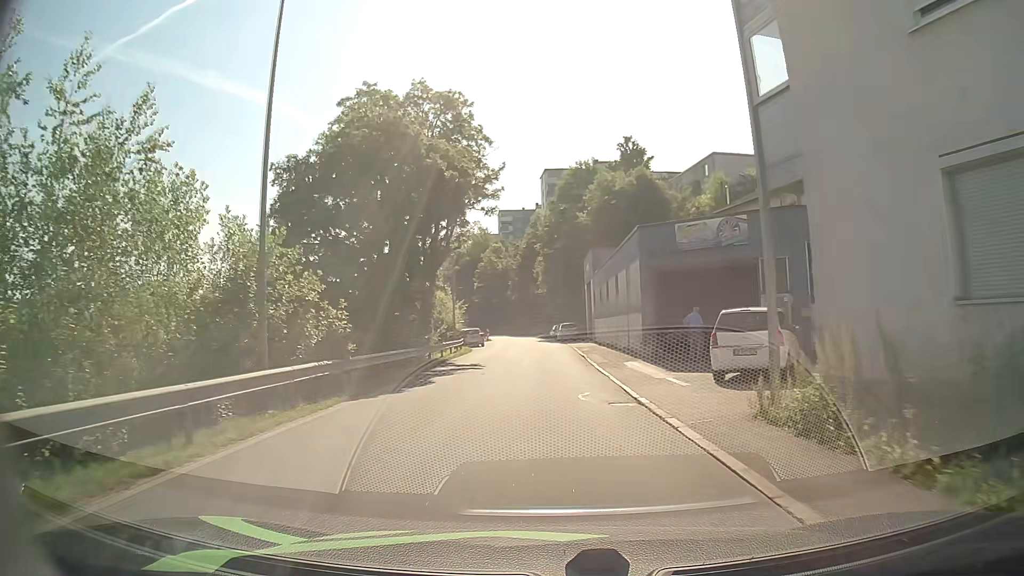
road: residential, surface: asphalt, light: Day
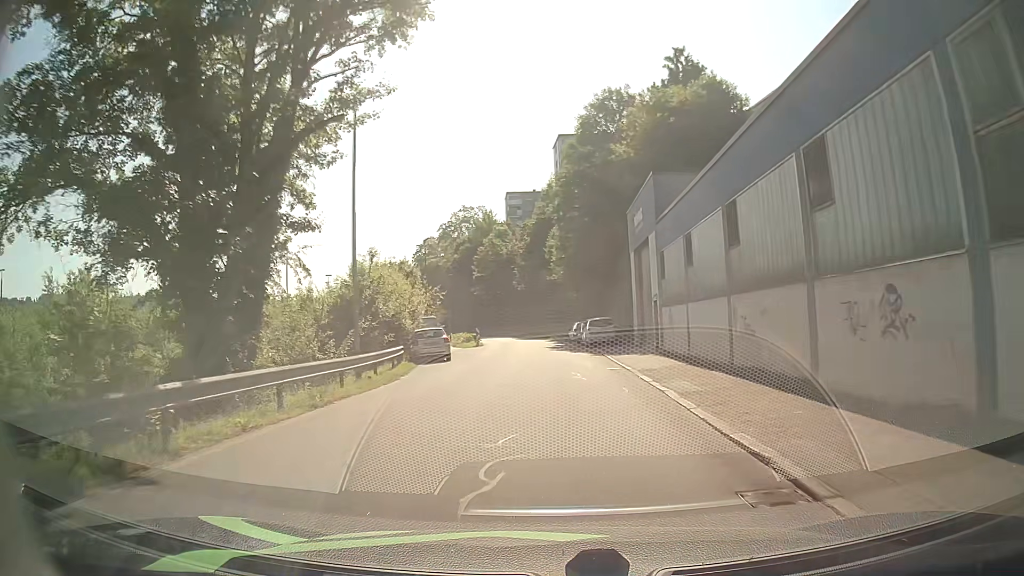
(-0.2, +24.7) m; -1°
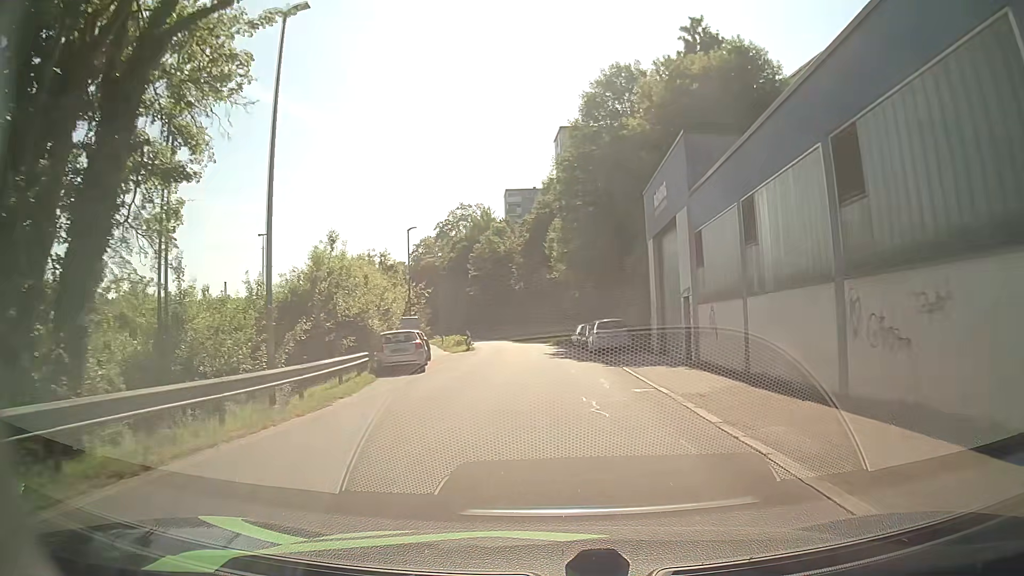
(0.0, +6.1) m; +1°
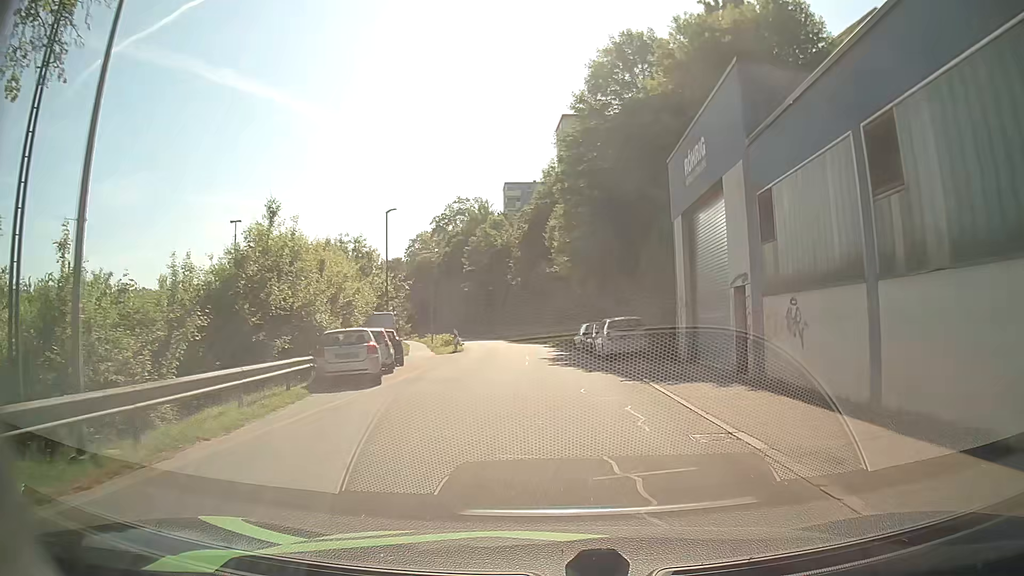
(-0.1, +6.0) m; -1°
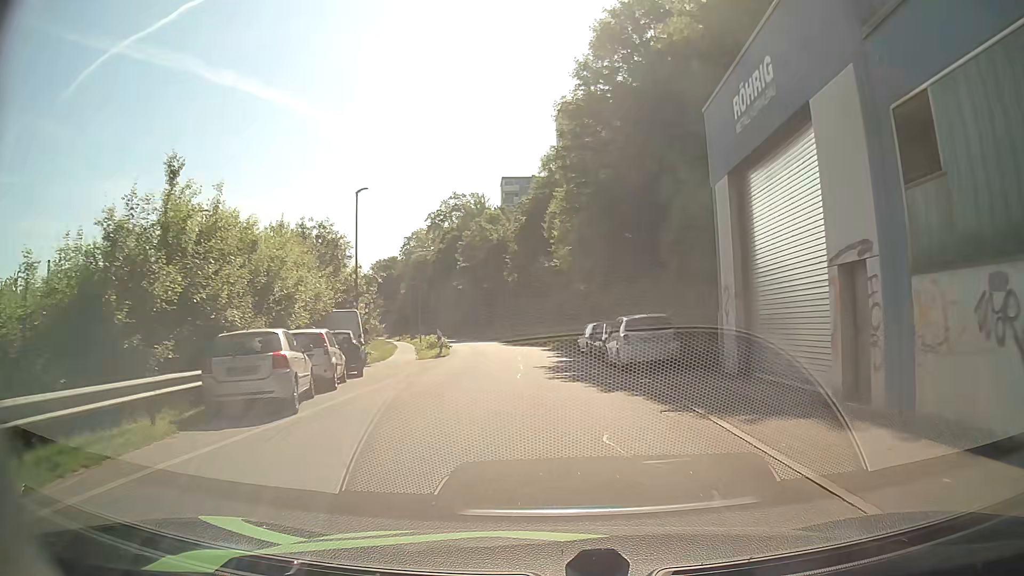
(0.0, +5.9) m; 0°
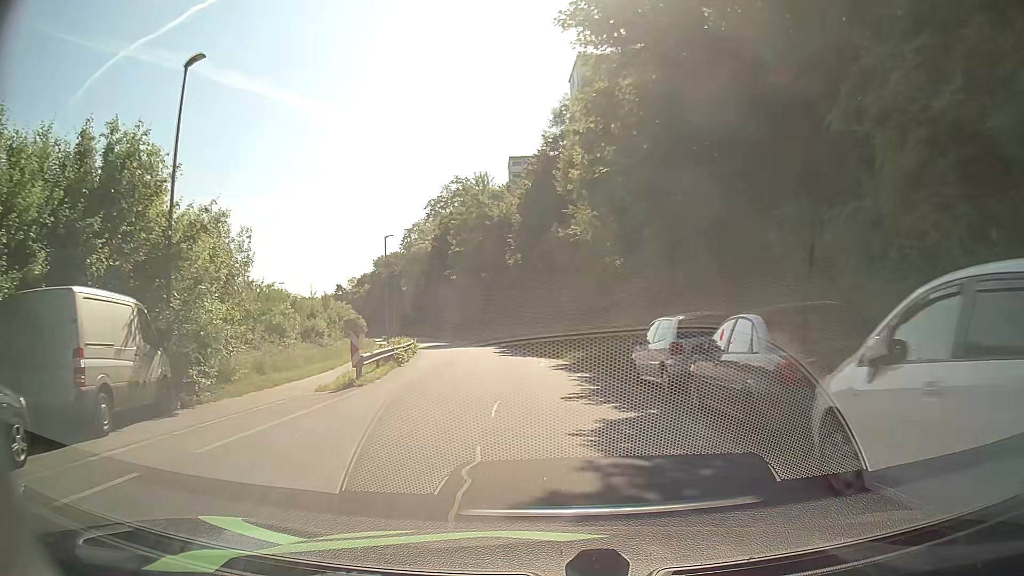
(-0.1, +17.4) m; -1°
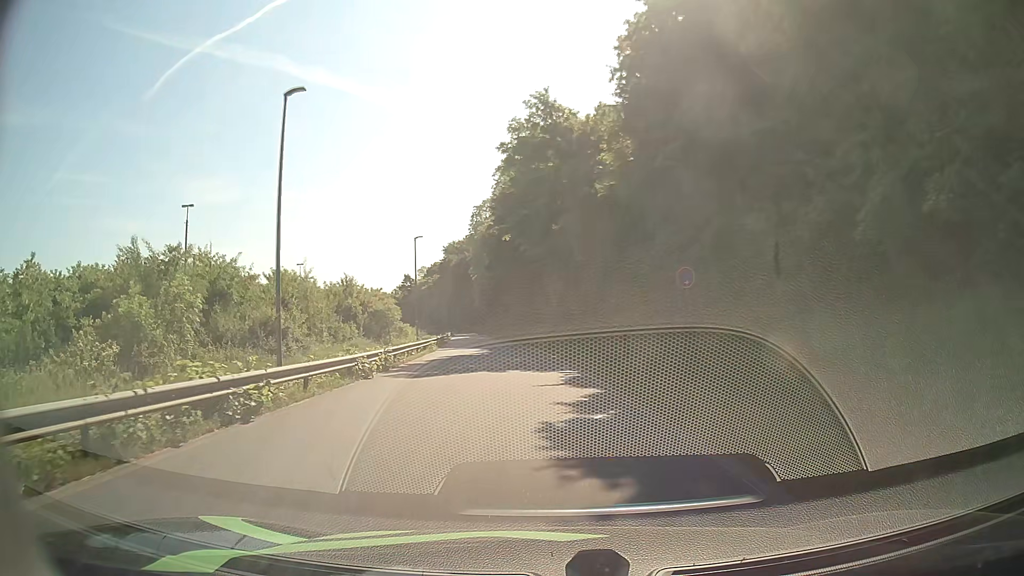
(-1.6, +29.3) m; -7°
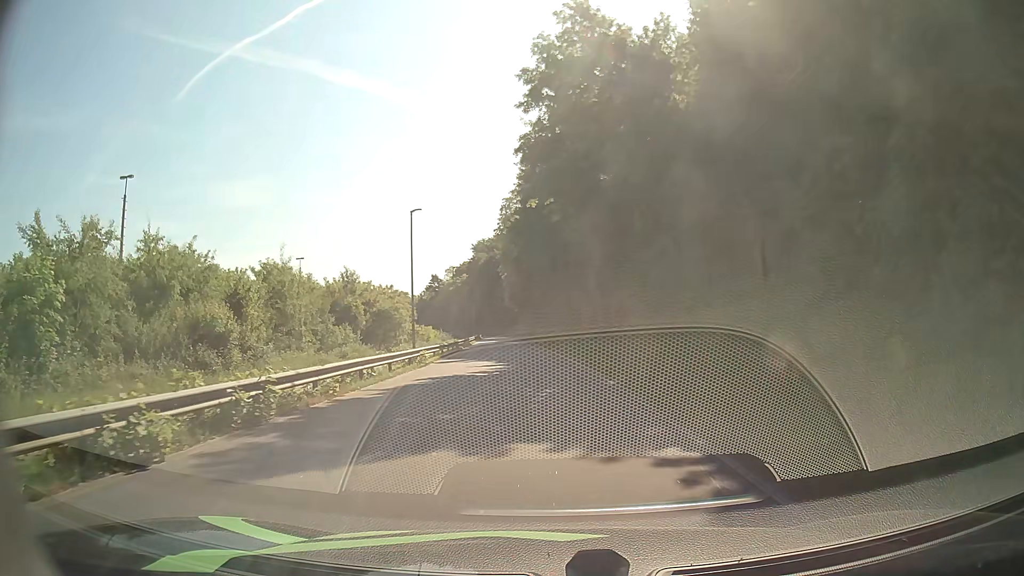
(-0.3, +12.6) m; -3°
(0, +10) (0, +20) (-1, +30) (-2, +40) (-2, +50) (-3, +60) (-3, +70) (-4, +80) (-5, +90) (-6, +100) m
